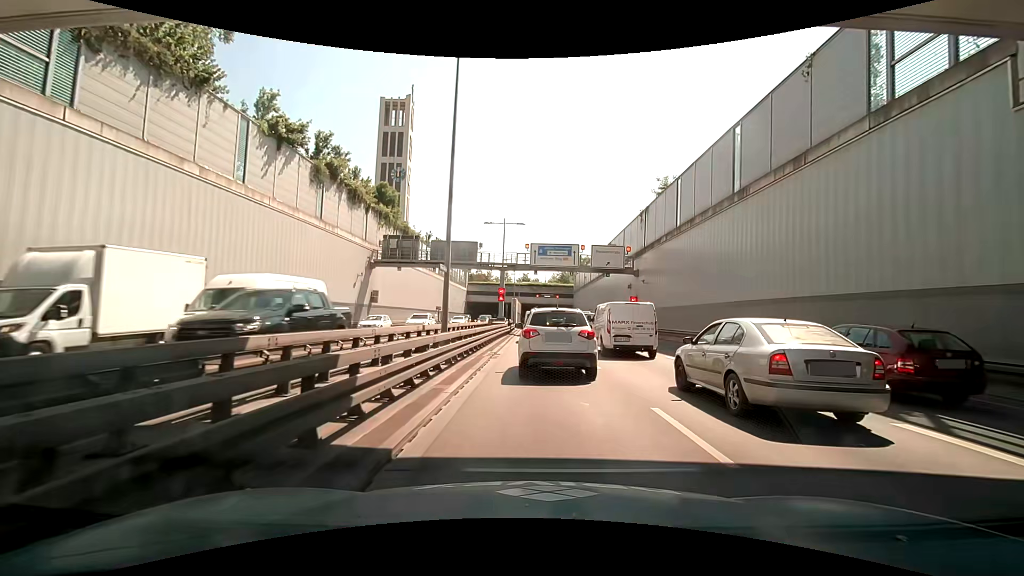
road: trunk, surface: asphalt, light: Day
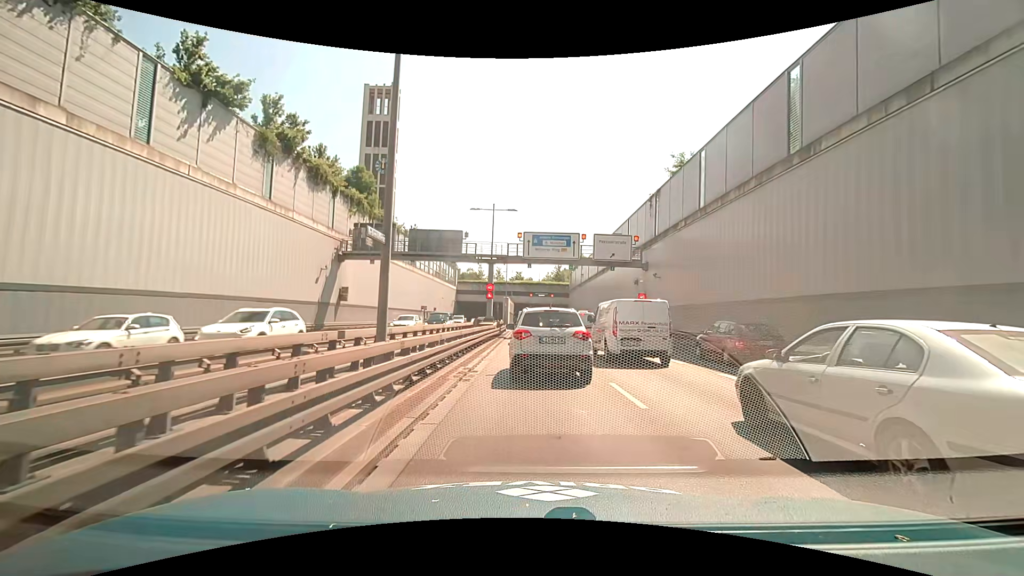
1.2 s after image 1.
(+0.1, +6.0) m; +1°
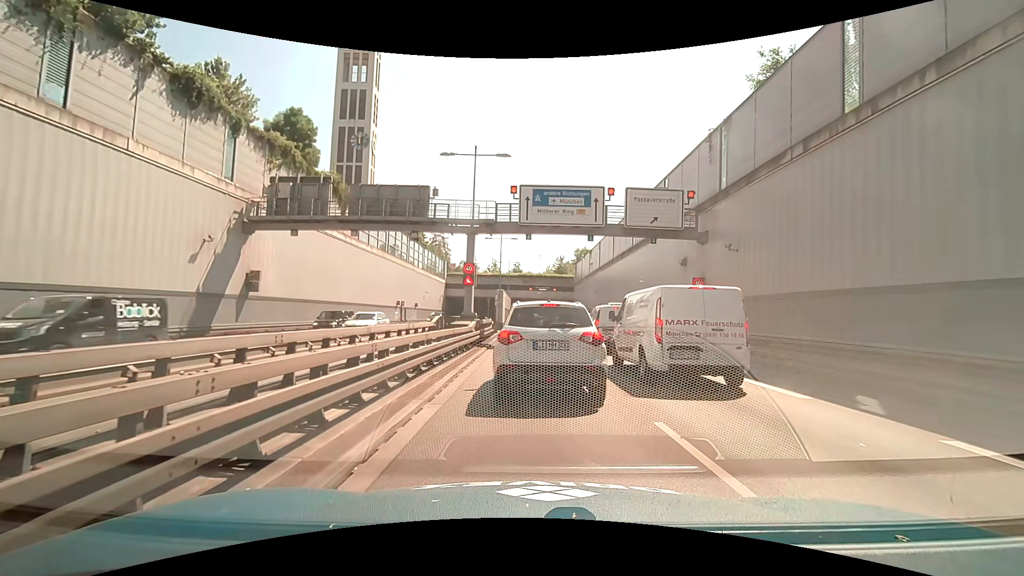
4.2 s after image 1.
(0.0, +13.1) m; -1°
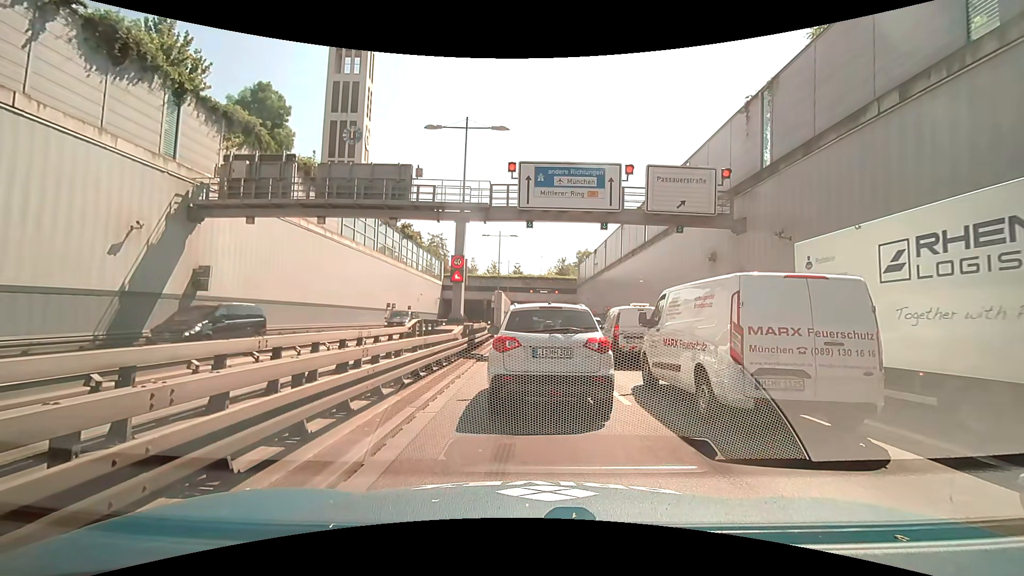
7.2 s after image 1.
(0.0, +4.2) m; +1°
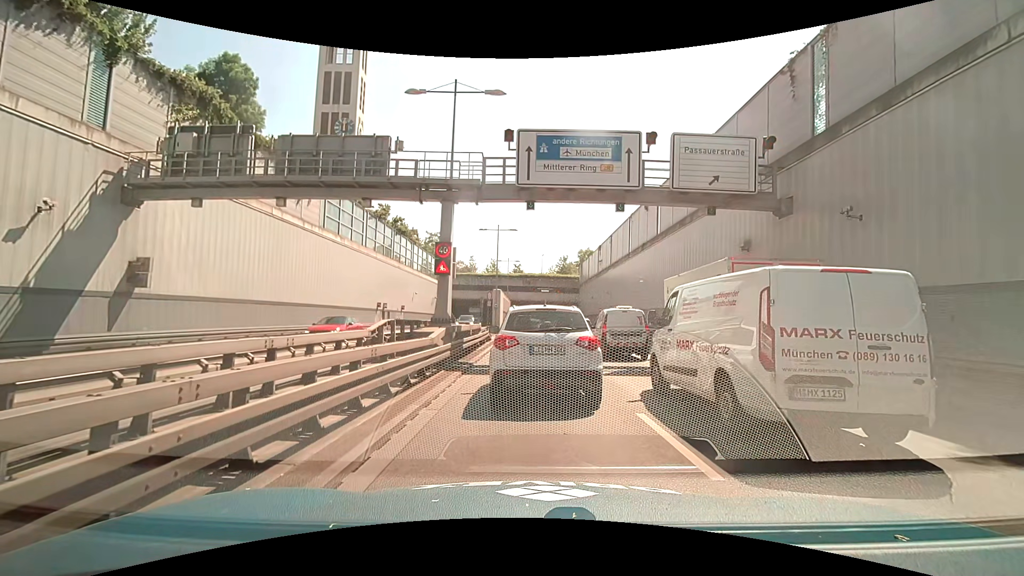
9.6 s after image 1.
(0.0, +3.9) m; -1°
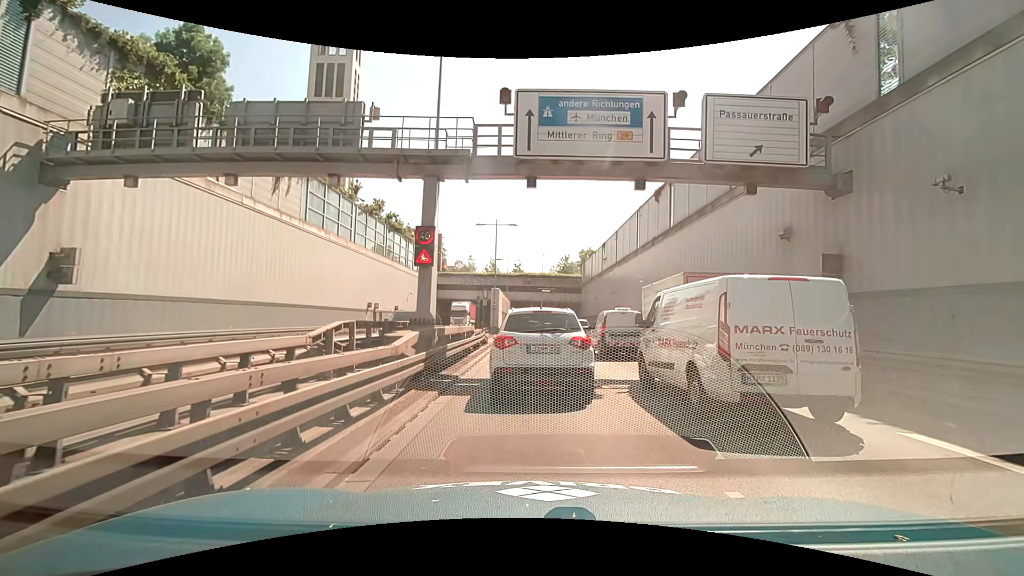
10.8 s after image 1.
(0.0, +3.3) m; 0°
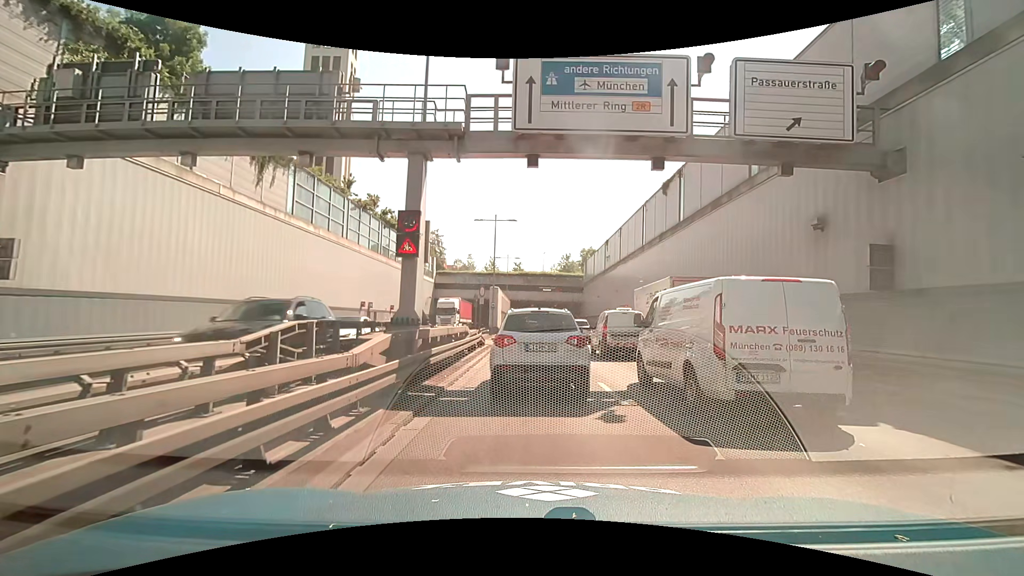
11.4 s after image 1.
(0.0, +2.1) m; 0°
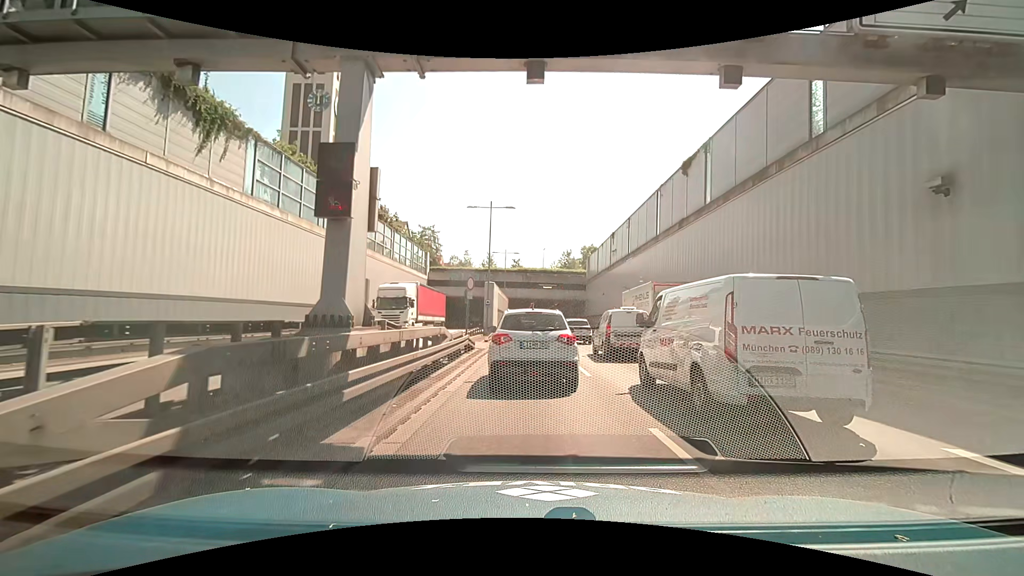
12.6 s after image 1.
(0.0, +4.8) m; 0°
